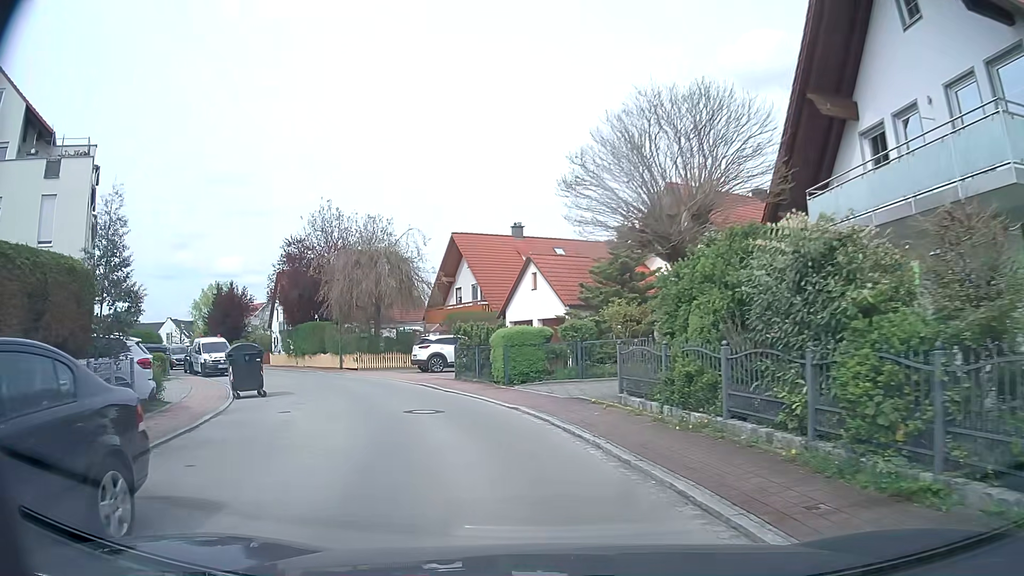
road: residential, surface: asphalt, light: Day
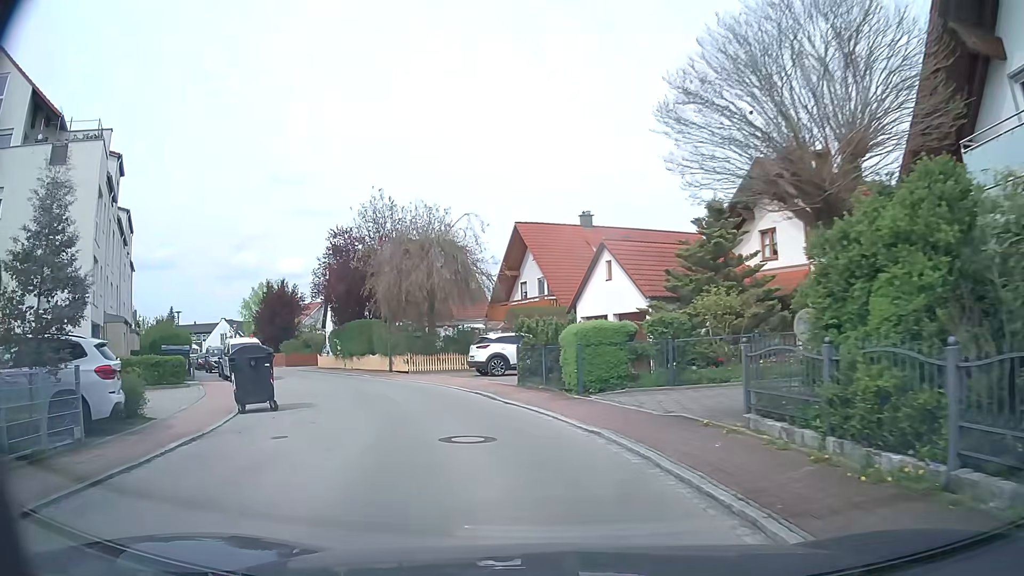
(-0.2, +3.8) m; -5°
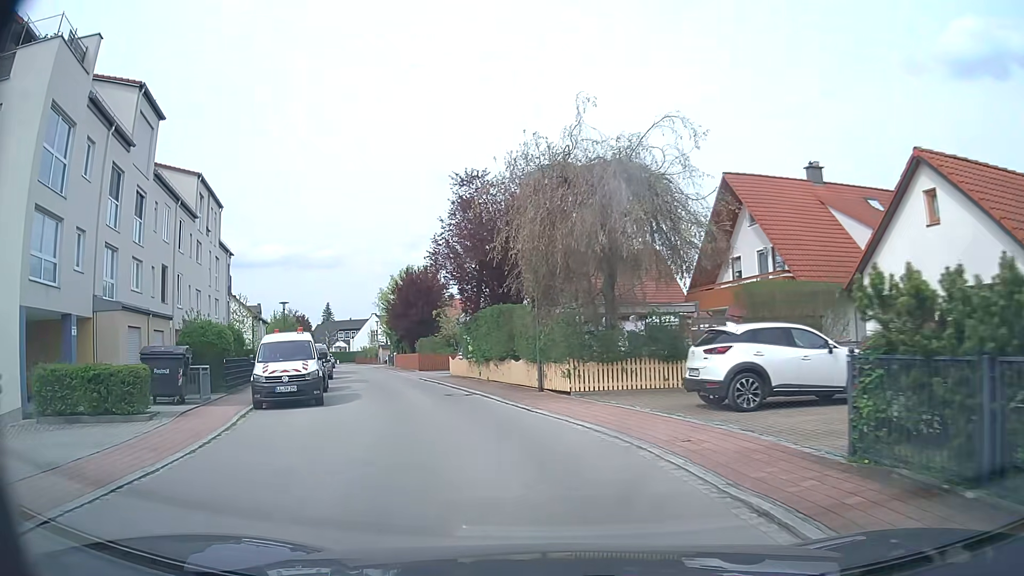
(-1.8, +12.6) m; -15°
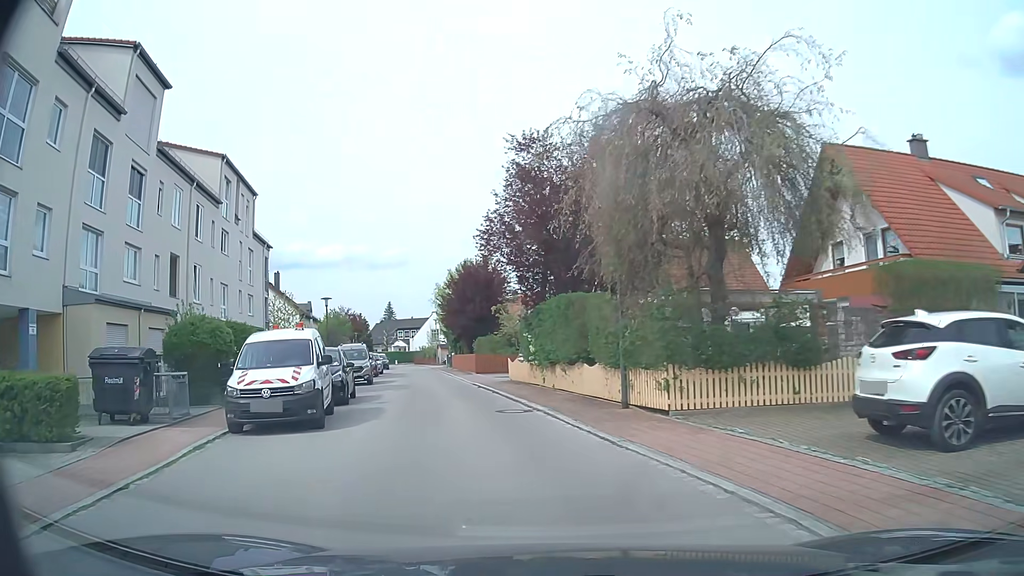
(-0.2, +4.8) m; -6°
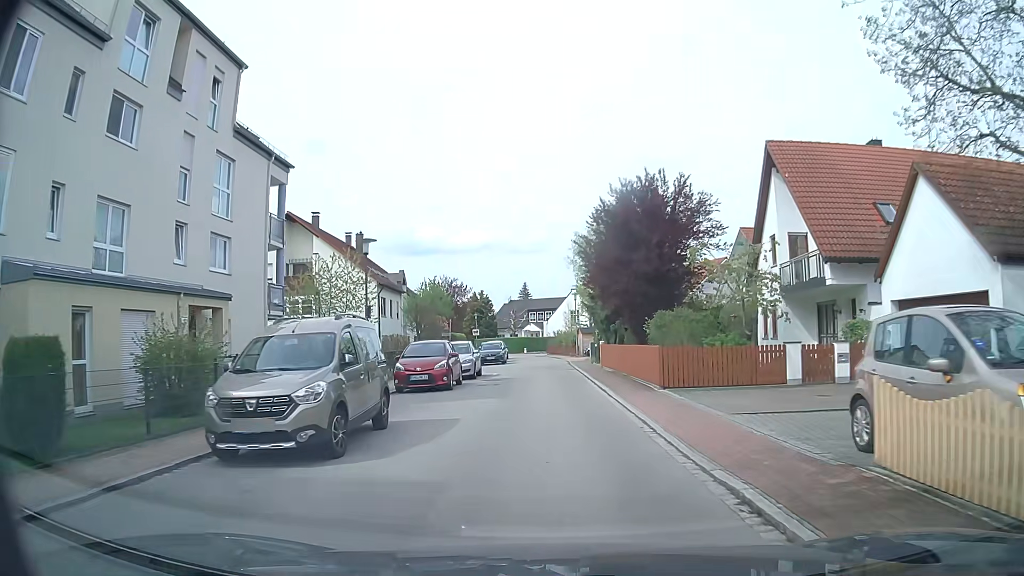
(-3.0, +20.8) m; -13°
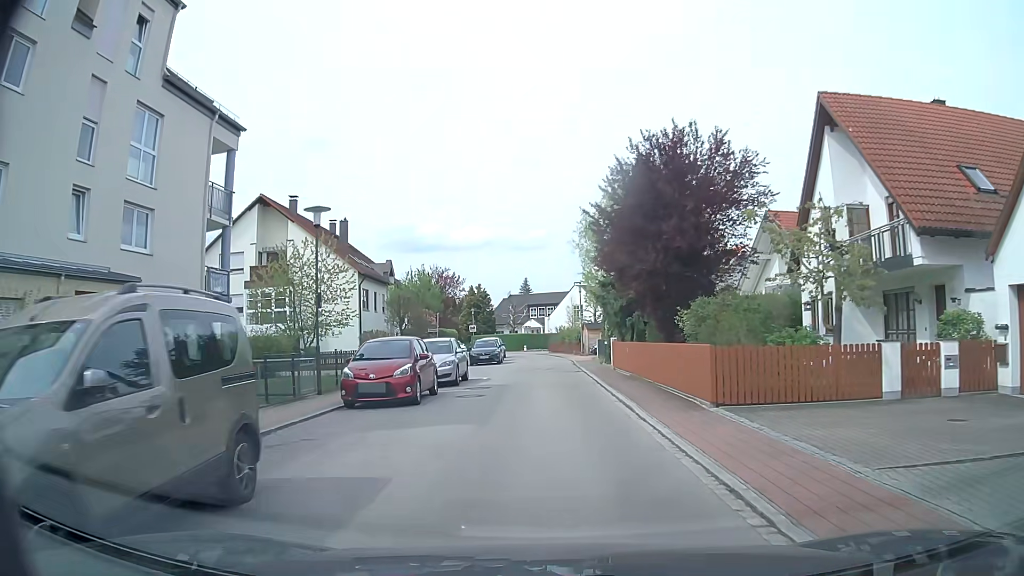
(0.0, +5.4) m; 0°
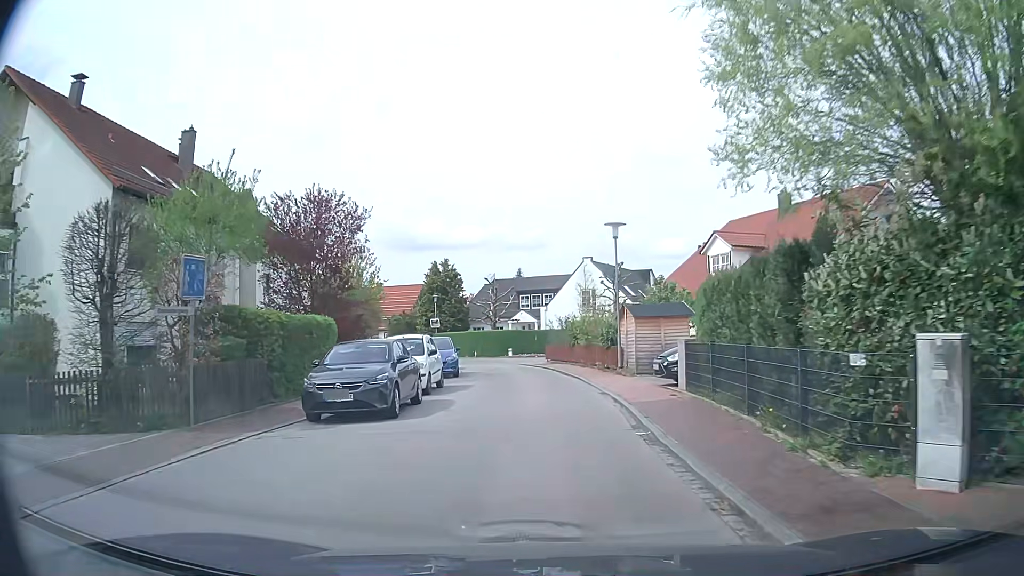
(+0.1, +26.3) m; 0°
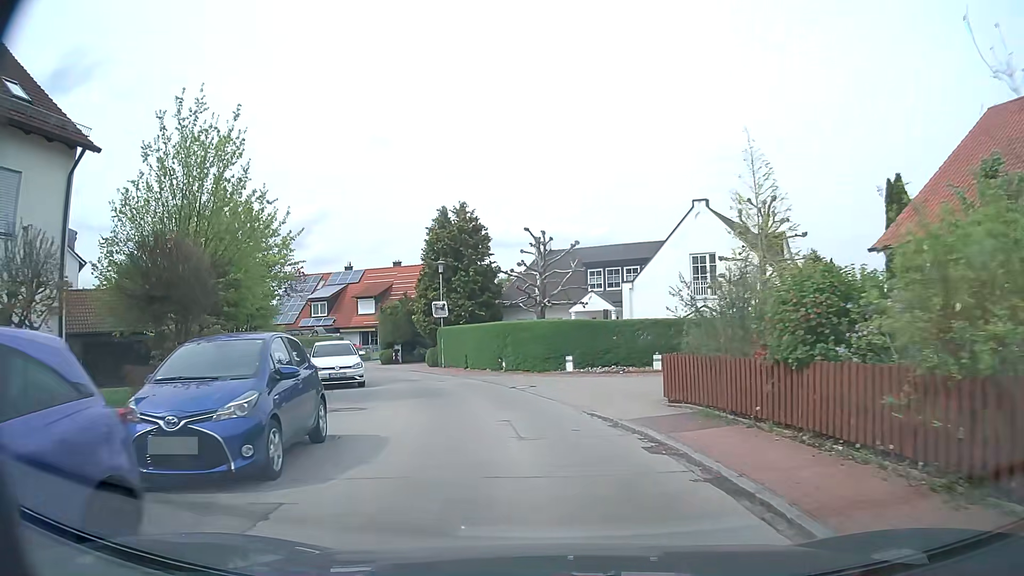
(-0.7, +24.2) m; -5°
(-1, +10) (-3, +20) (-6, +29) (-11, +38) (-17, +46) (-25, +53) (-33, +58) (-42, +63) (-51, +66) (-61, +69) m
